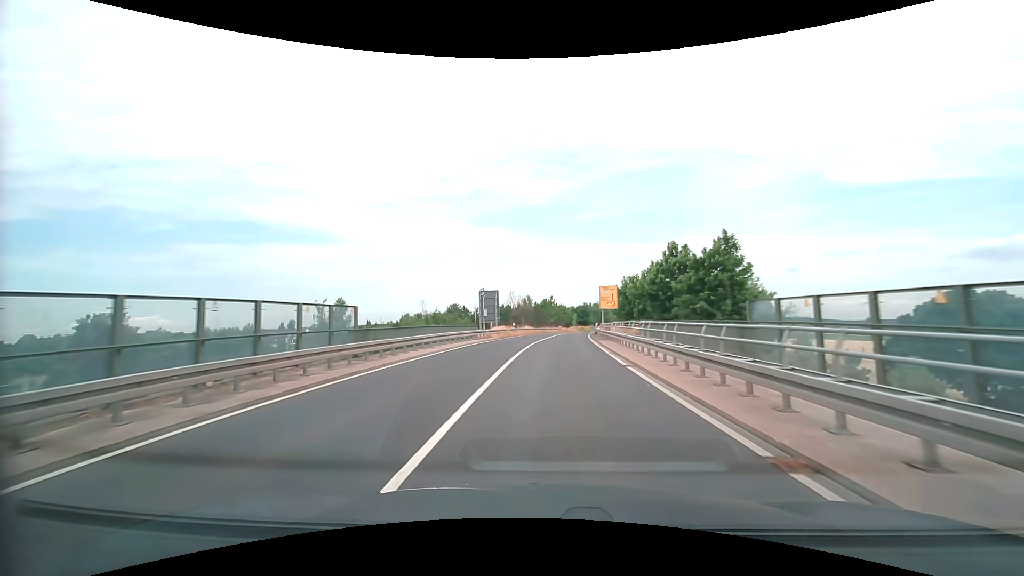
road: secondary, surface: asphalt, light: Day
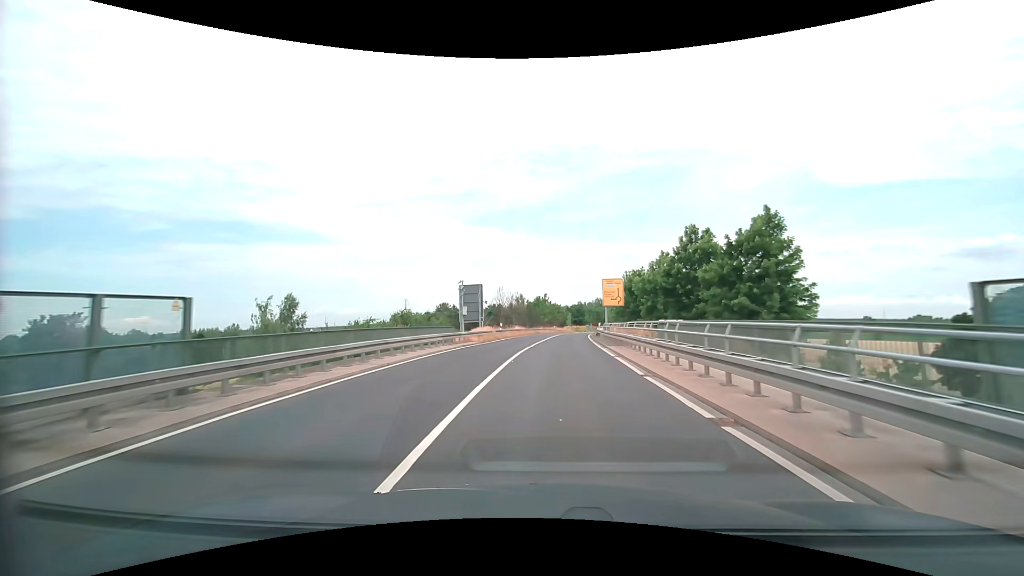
(+0.1, +8.3) m; +1°
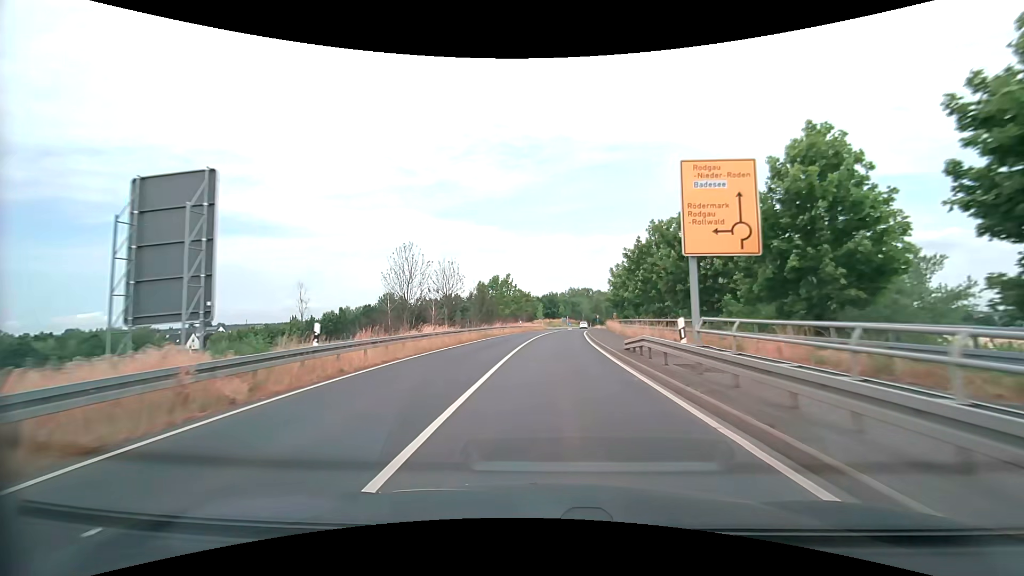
(+1.0, +32.5) m; +3°
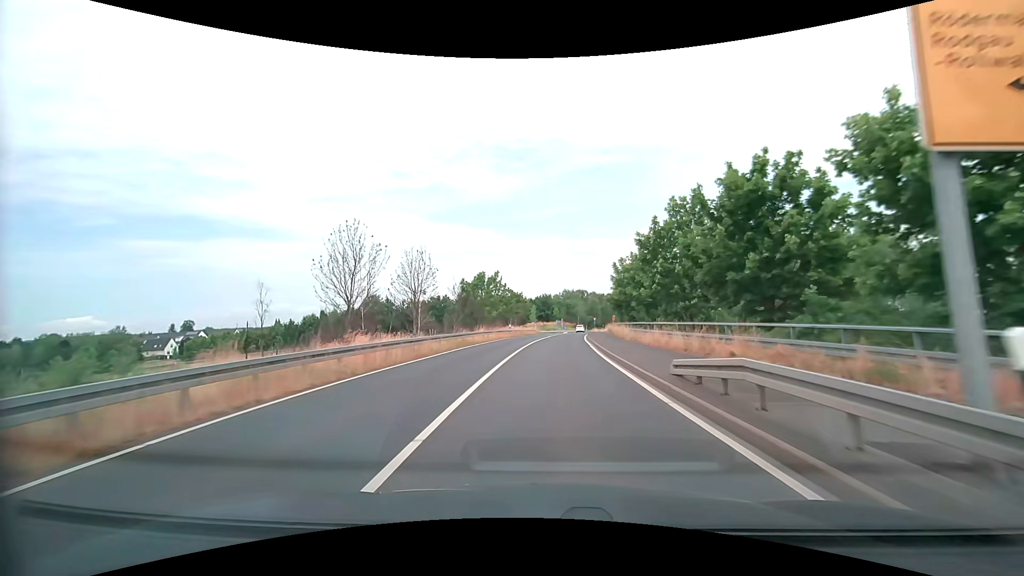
(+0.1, +8.0) m; +1°
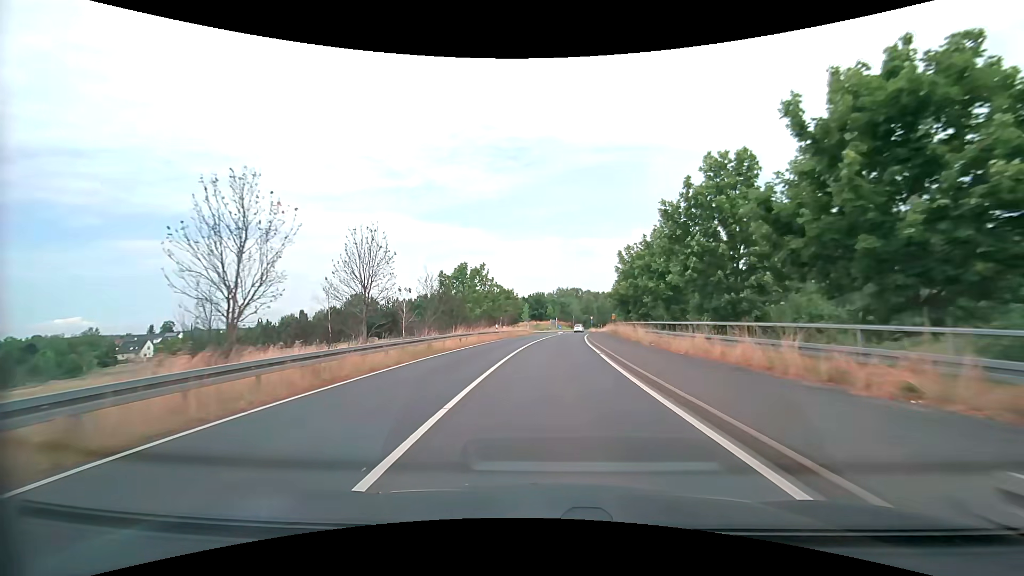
(0.0, +7.9) m; +1°
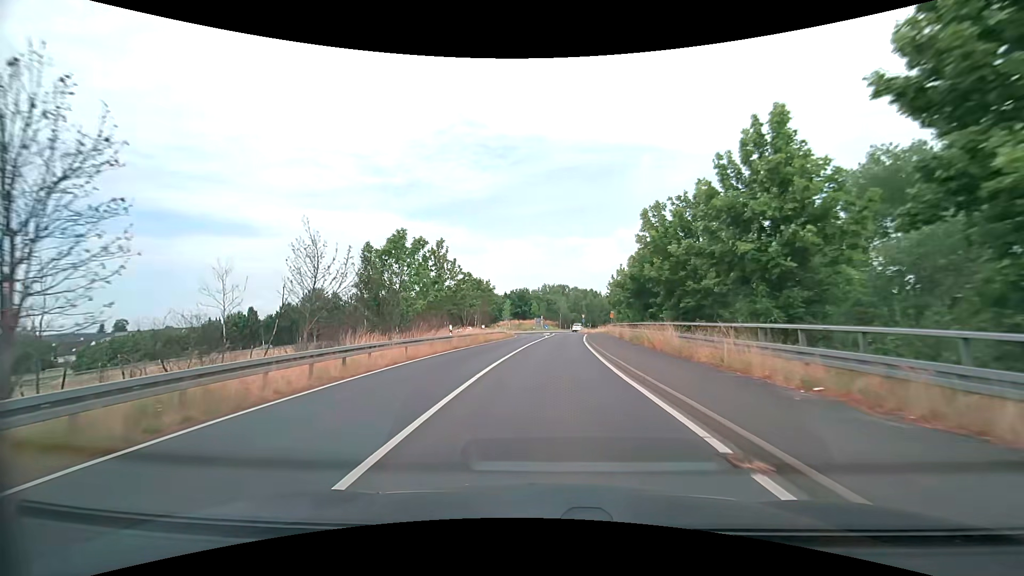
(+0.2, +15.8) m; +2°
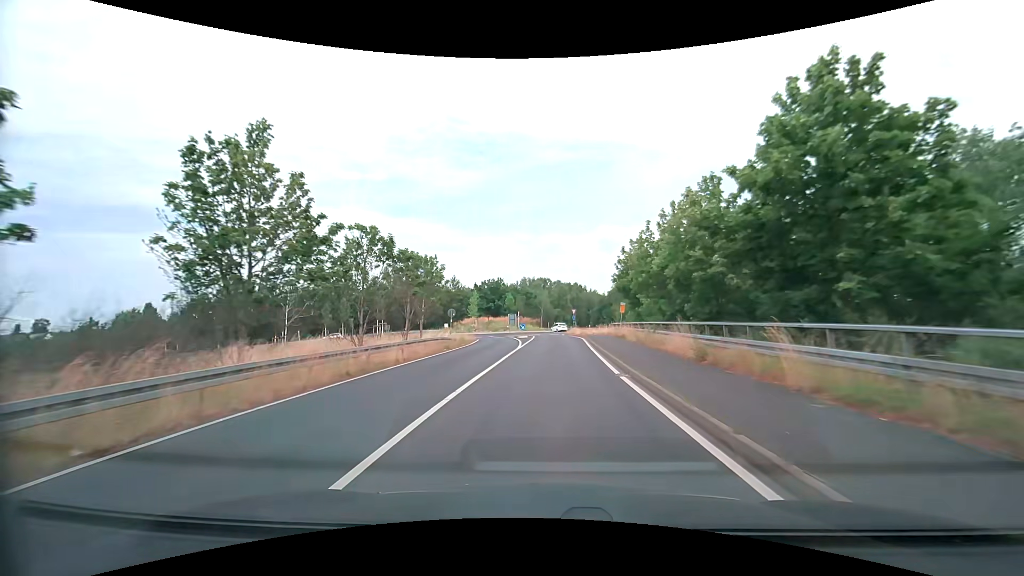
(+0.4, +23.5) m; +2°
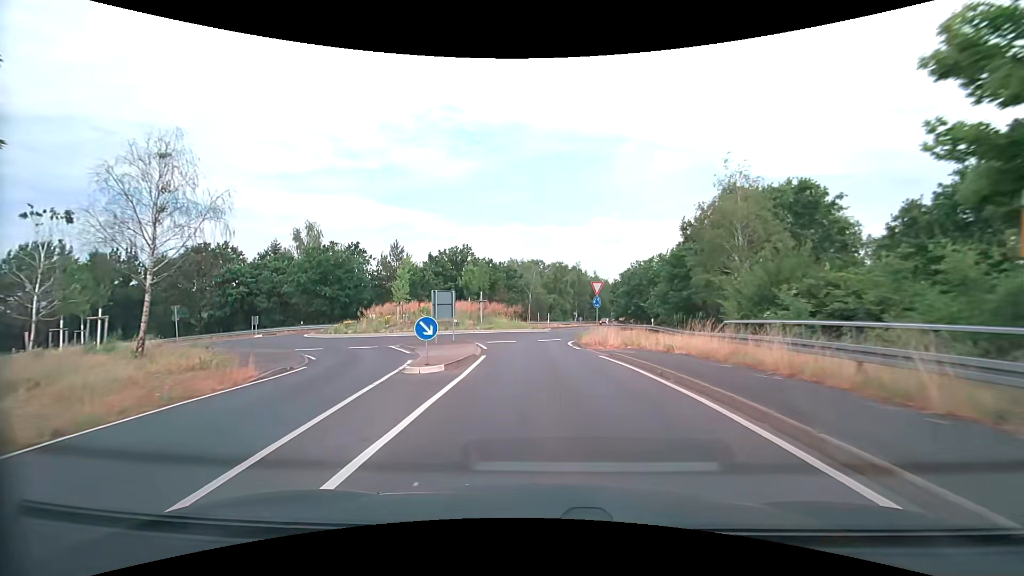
(+0.7, +37.1) m; +1°
(0, +10) (0, +20) (0, +30) (+3, +39) (+2, +49) (-6, +56) (-16, +56) (-25, +54) (-35, +53) (-45, +52) m
